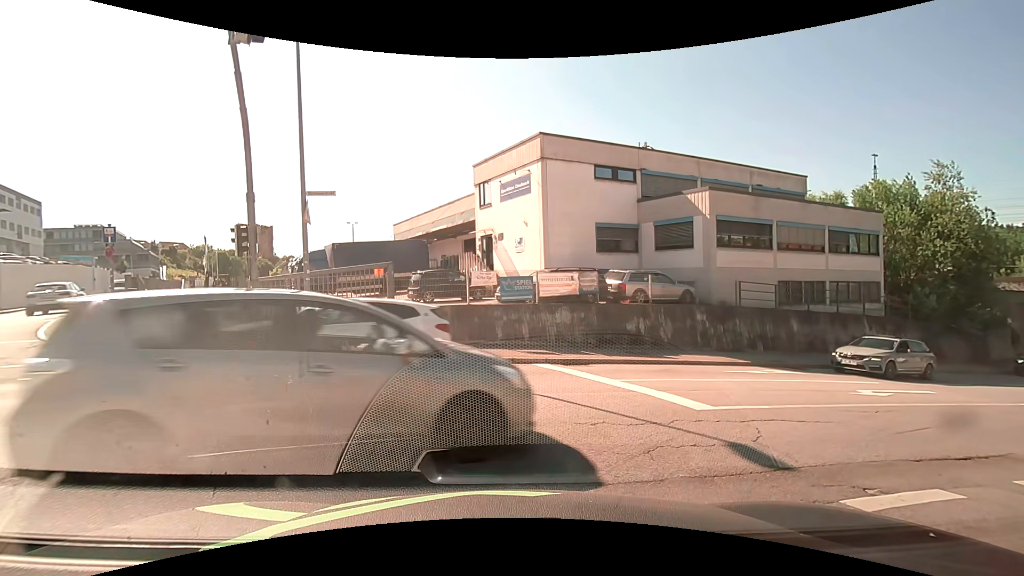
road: residential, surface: asphalt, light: Day
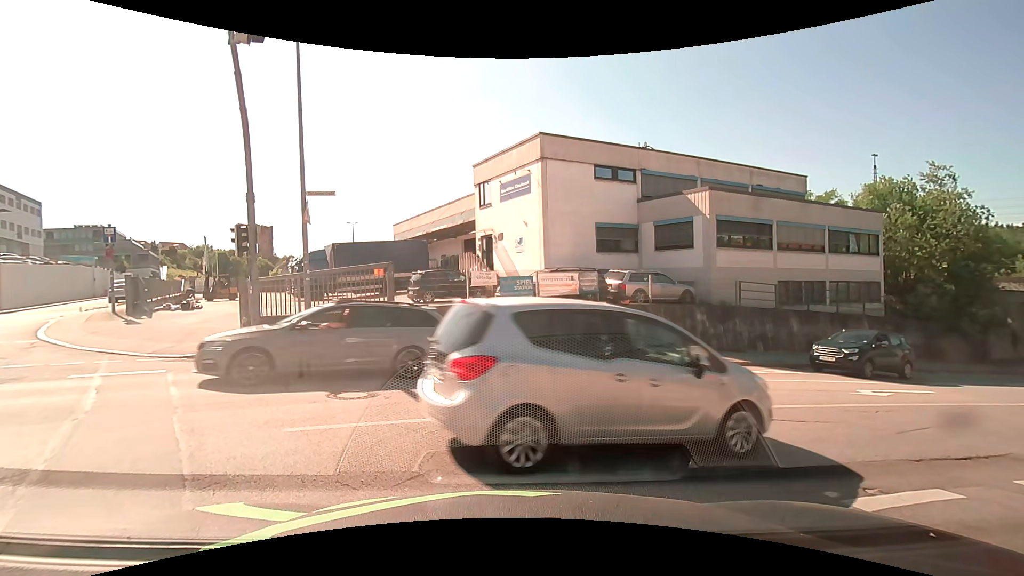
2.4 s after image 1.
(0.0, +0.1) m; 0°
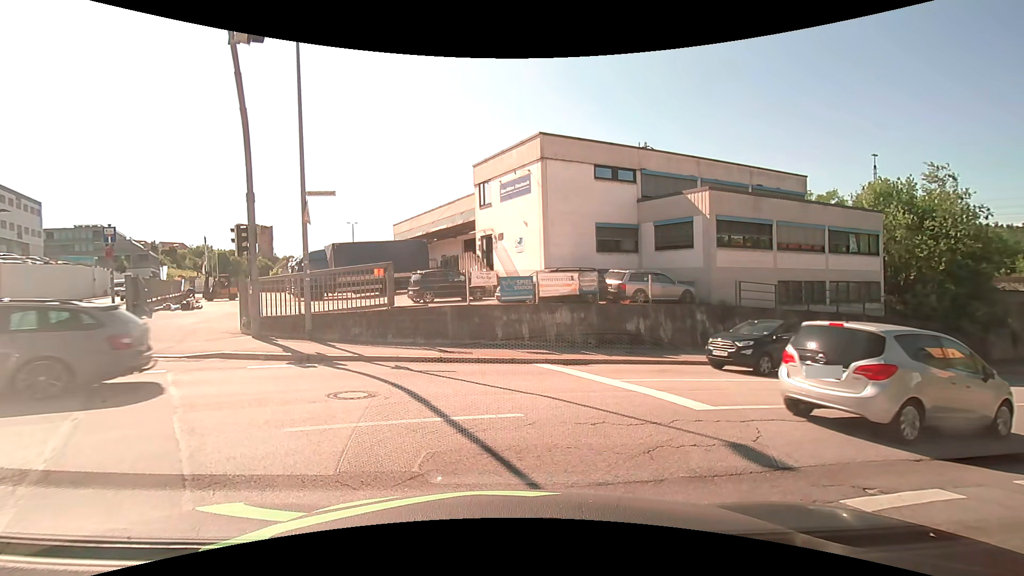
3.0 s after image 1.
(0.0, 0.0) m; 0°
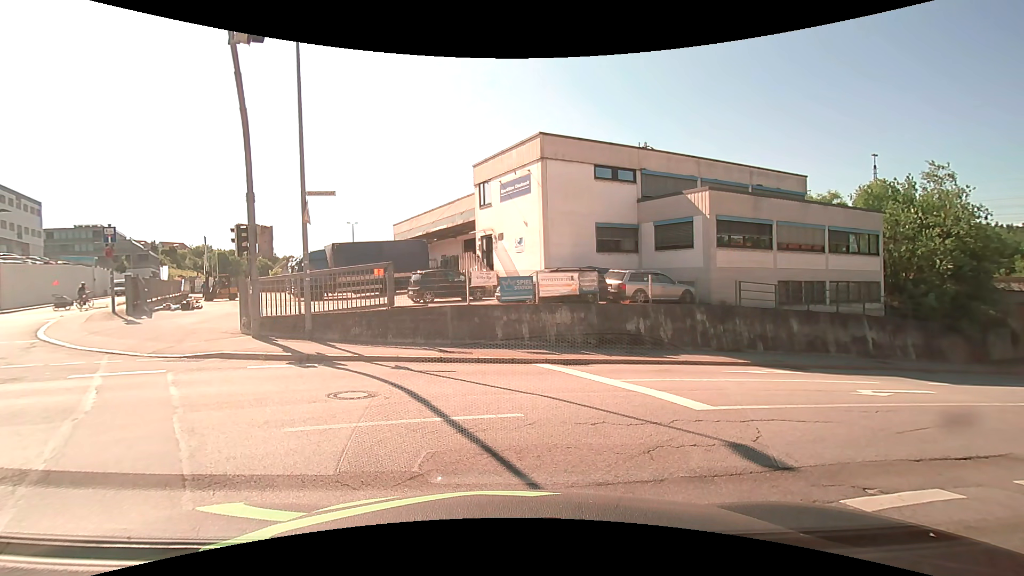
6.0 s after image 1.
(0.0, 0.0) m; 0°
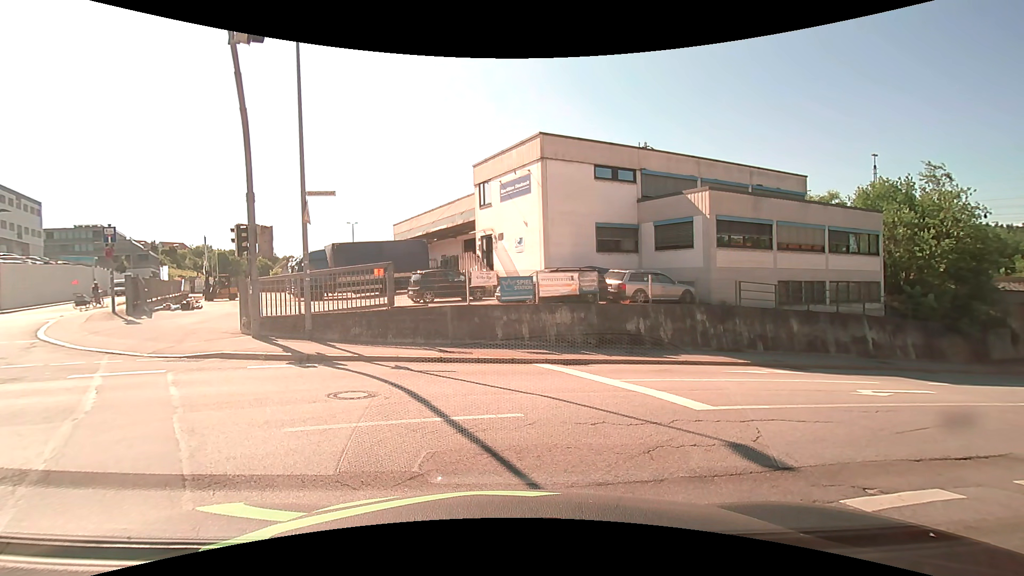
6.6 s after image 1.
(0.0, 0.0) m; 0°
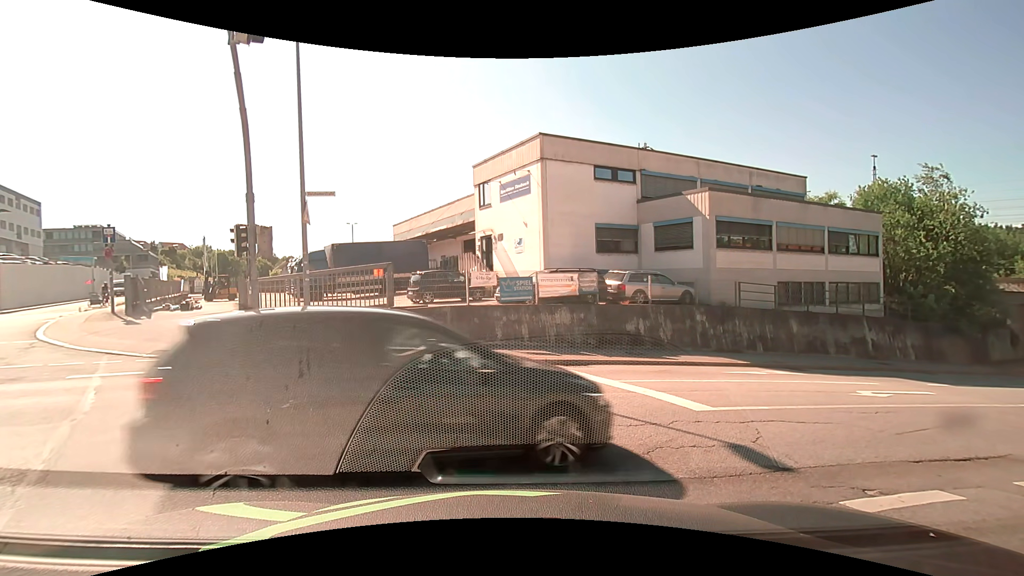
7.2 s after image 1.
(0.0, 0.0) m; 0°
